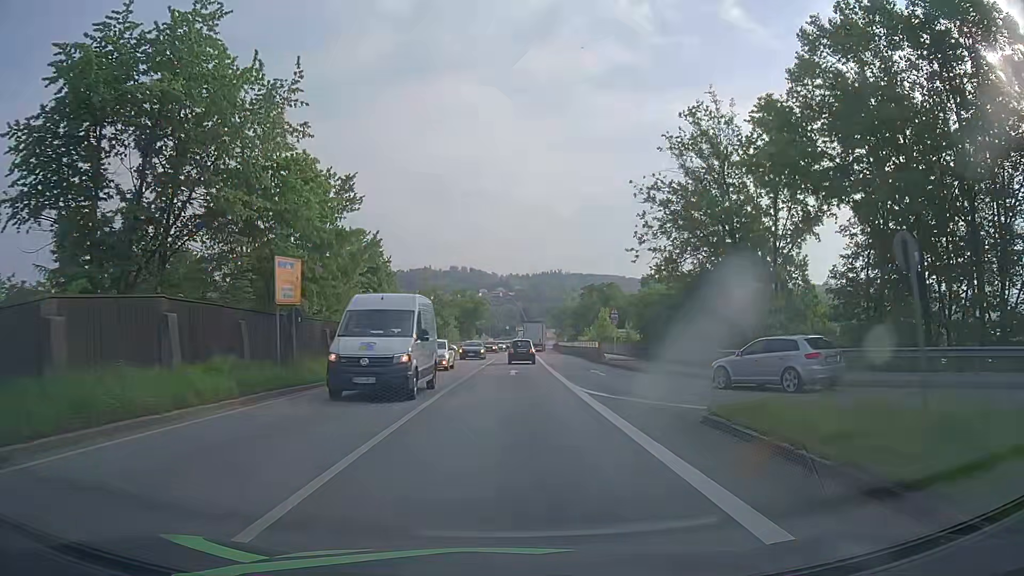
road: primary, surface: asphalt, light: Day
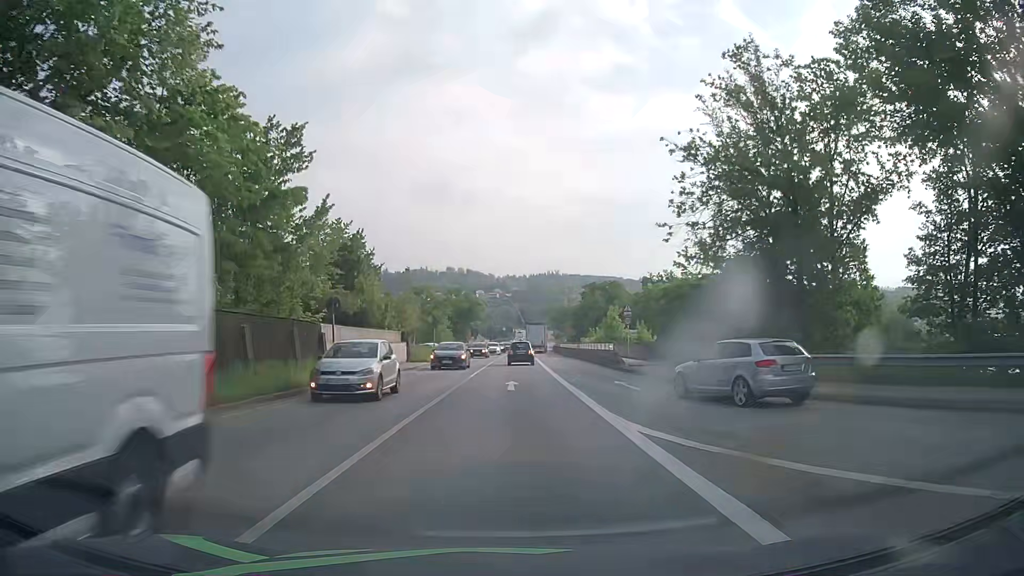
(0.0, +7.8) m; 0°
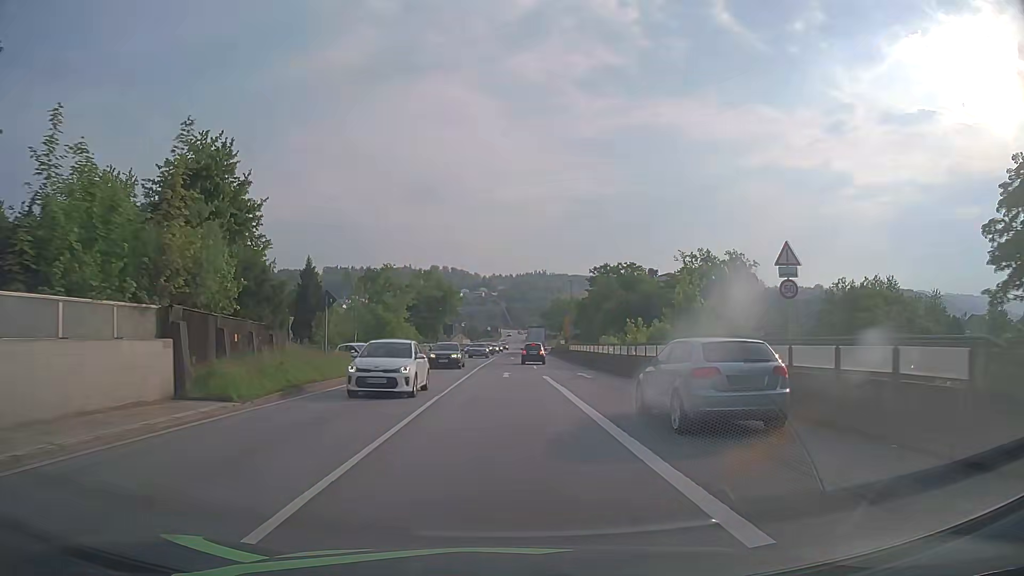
(+0.3, +30.9) m; +1°
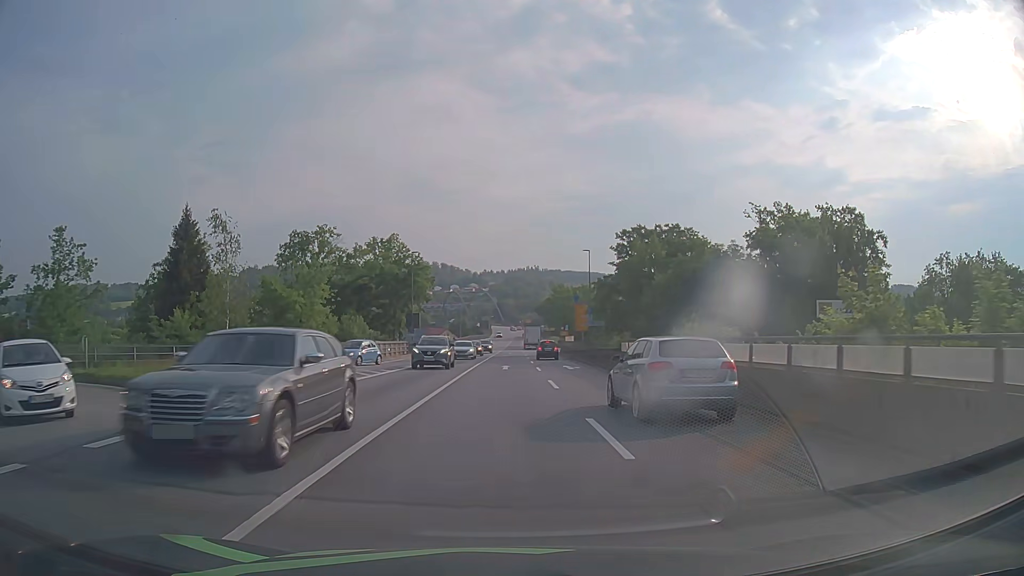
(+0.3, +30.7) m; +1°
(0, +10) (0, +20) (0, +30) (0, +40) (+1, +50) (+1, +60) (+1, +70) (+2, +80) (+3, +90) (+3, +100) m
